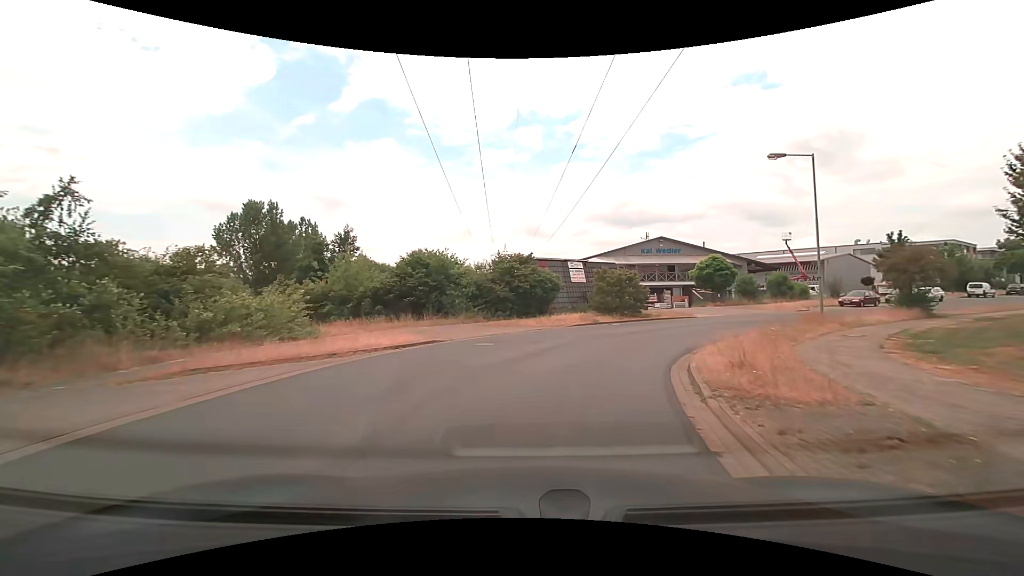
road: residential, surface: asphalt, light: Day
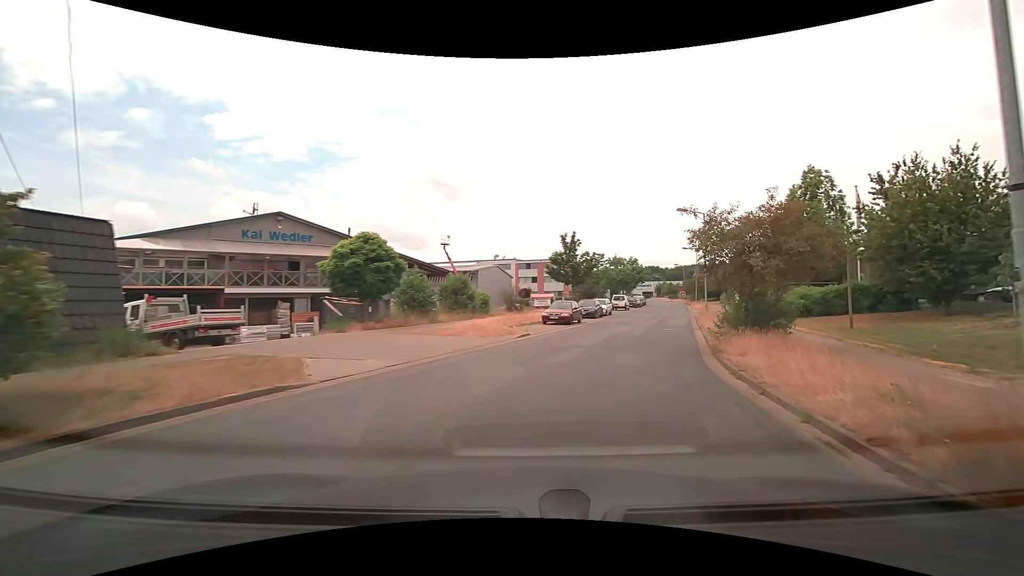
(+6.9, +22.7) m; +38°
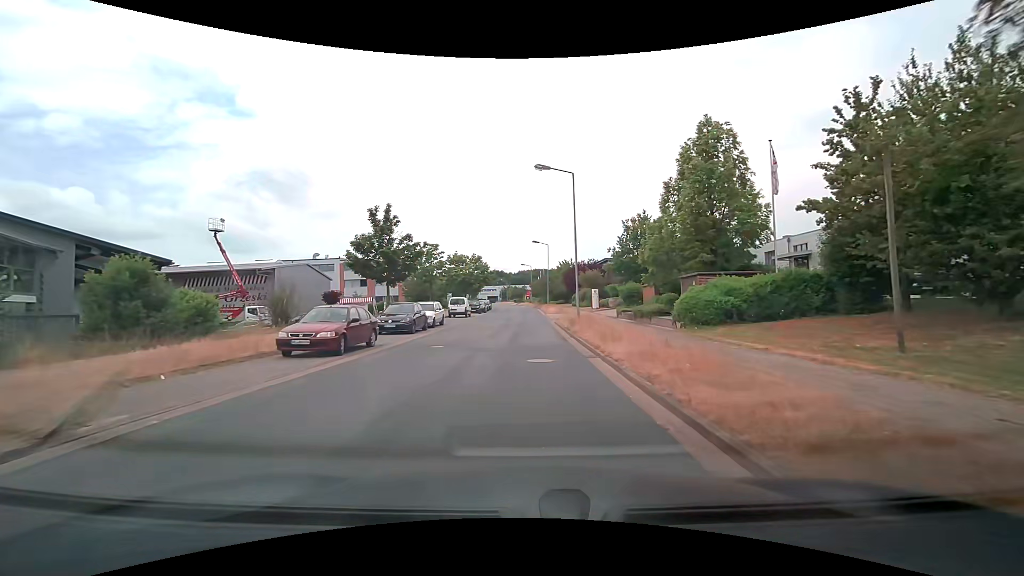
(+3.0, +14.4) m; +19°
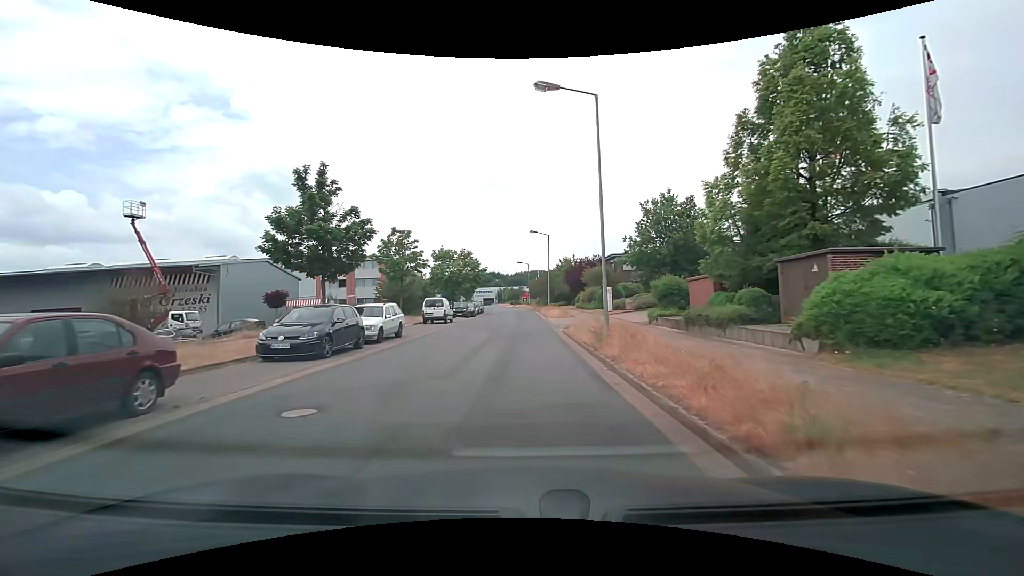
(0.0, +9.7) m; 0°
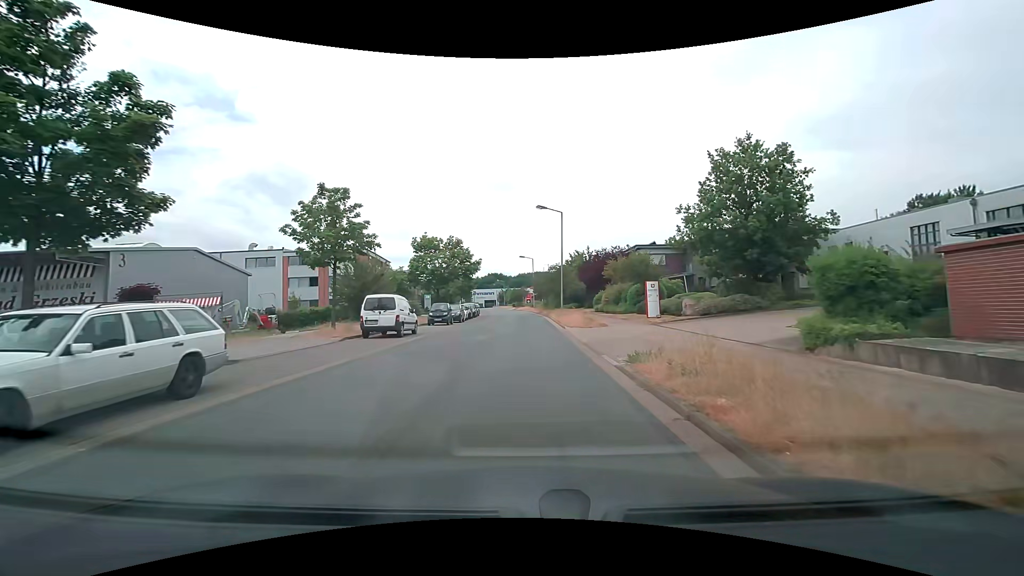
(-0.2, +13.4) m; -1°
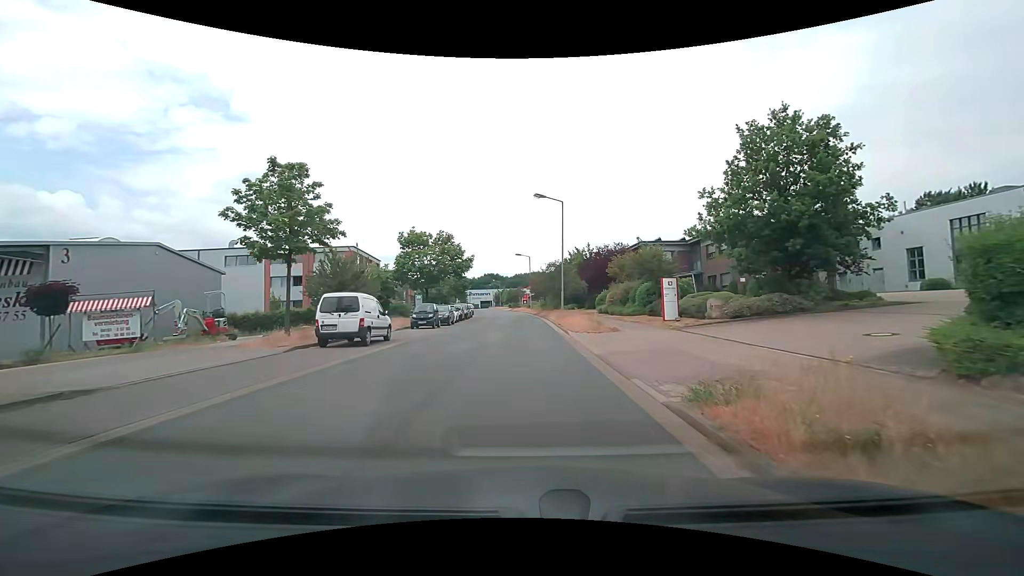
(0.0, +4.0) m; +1°
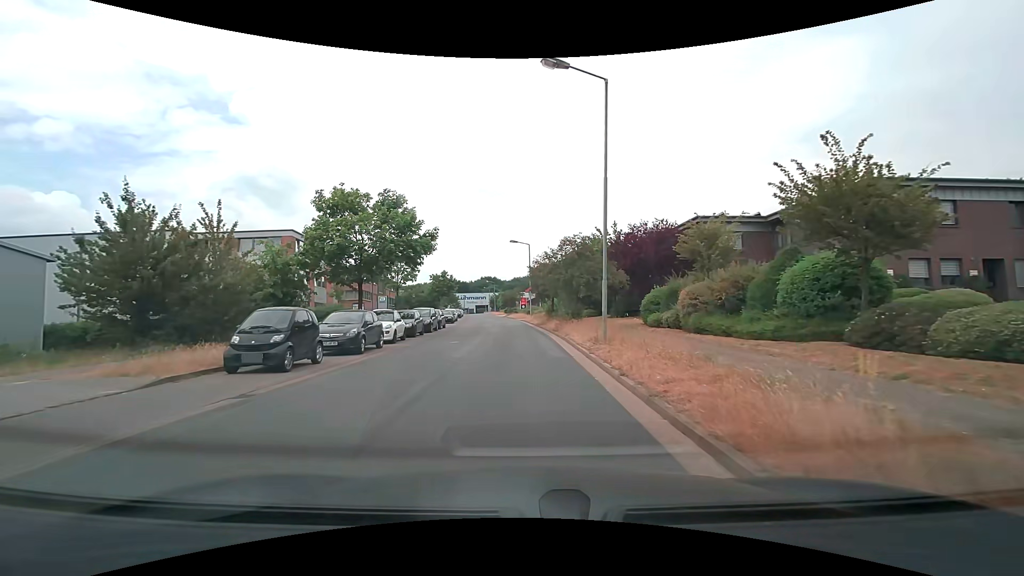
(0.0, +18.5) m; 0°
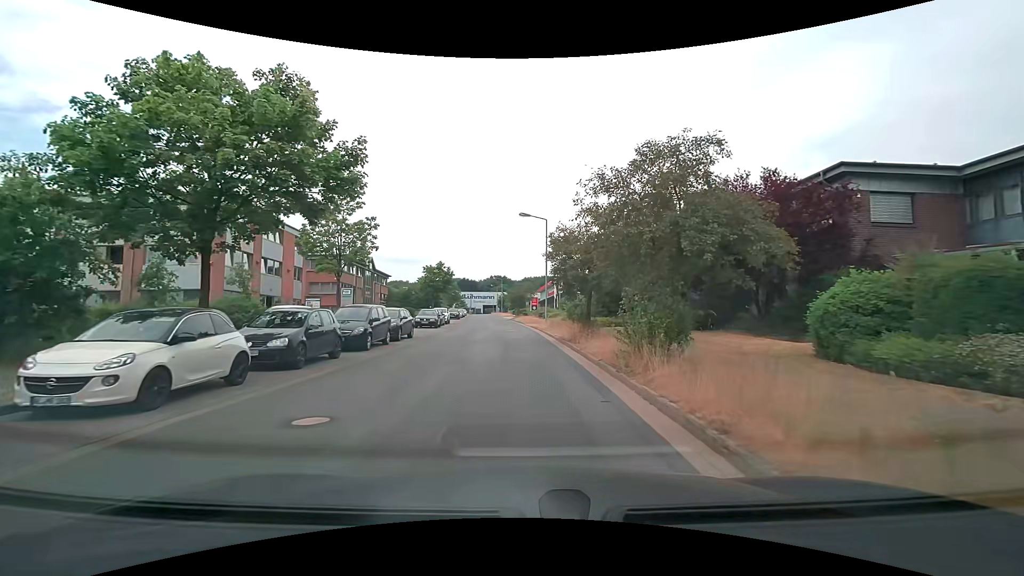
(-0.1, +15.0) m; -1°
(0, +10) (0, +20) (-1, +30) (-1, +40) (-2, +50) (-3, +60) (-4, +70) (-5, +80) (-6, +90) (-7, +100) m
